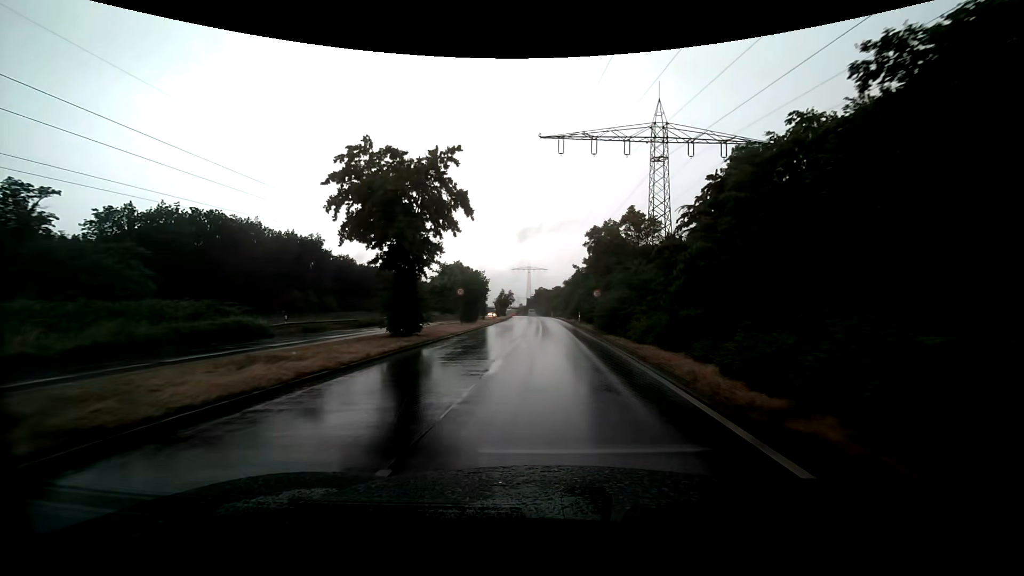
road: primary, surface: asphalt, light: Day
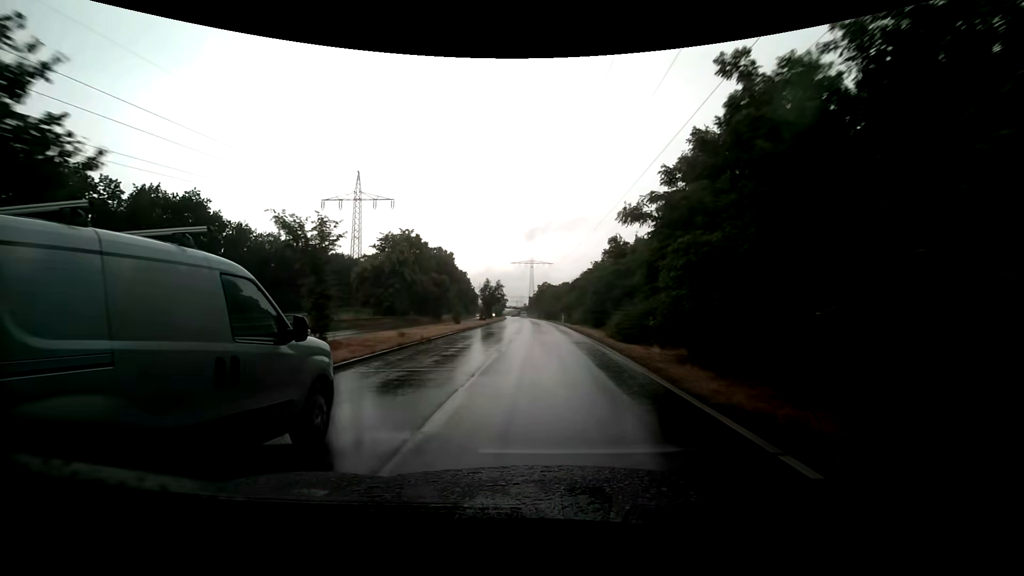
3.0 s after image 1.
(0.0, +41.4) m; -1°
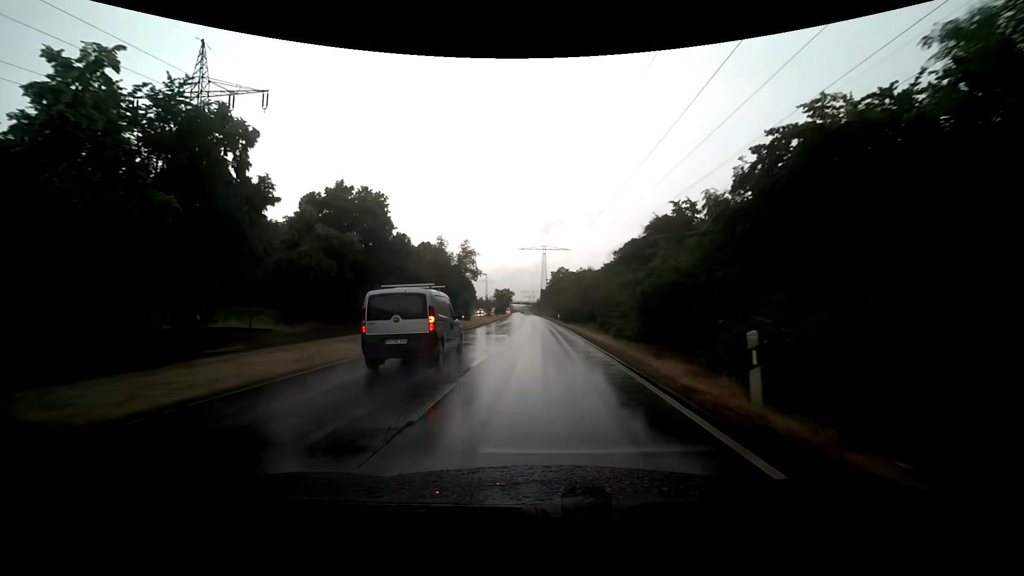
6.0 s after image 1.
(-0.5, +45.0) m; -1°
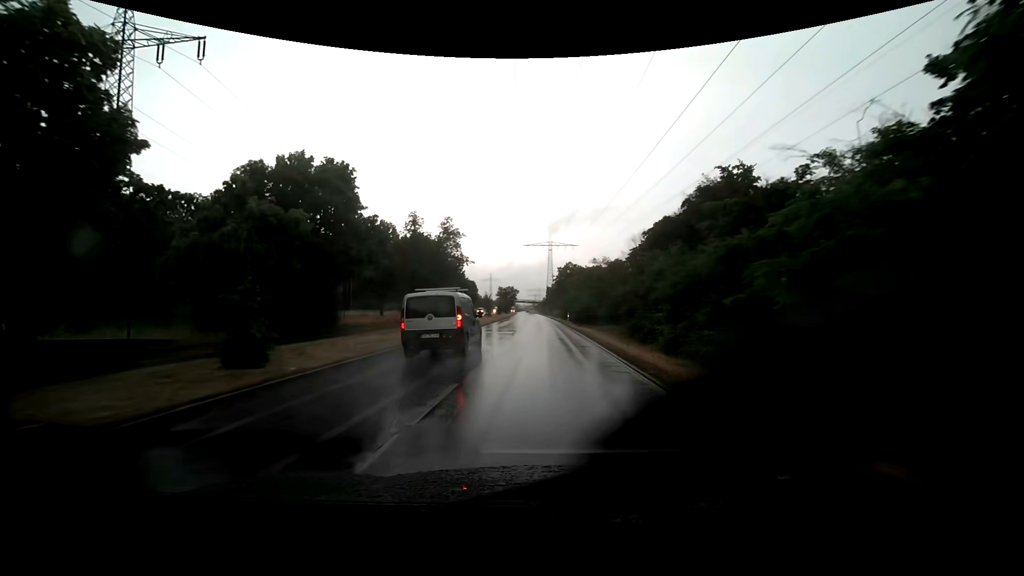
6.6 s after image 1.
(-0.1, +9.6) m; -1°
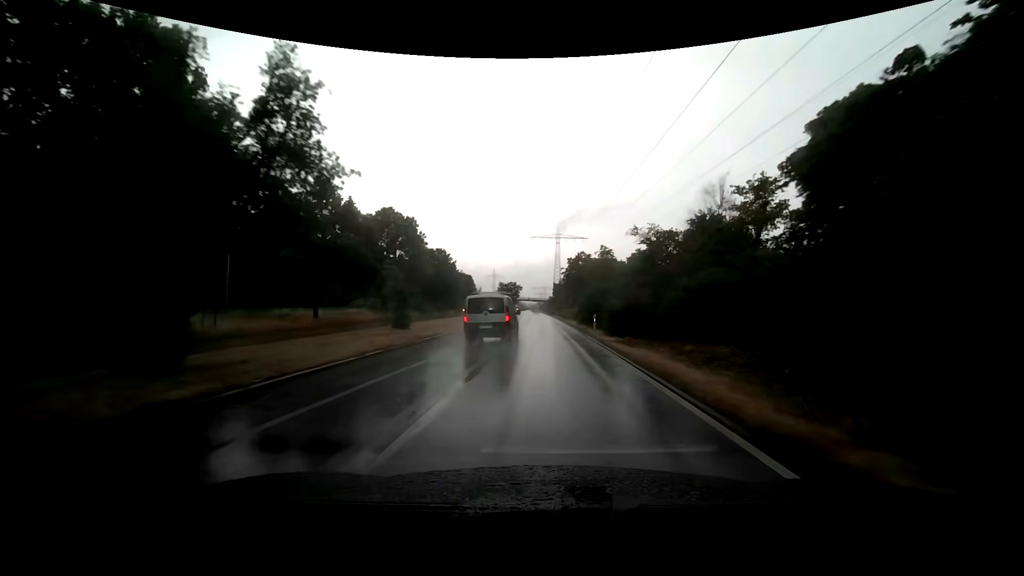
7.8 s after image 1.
(-0.1, +19.6) m; -1°
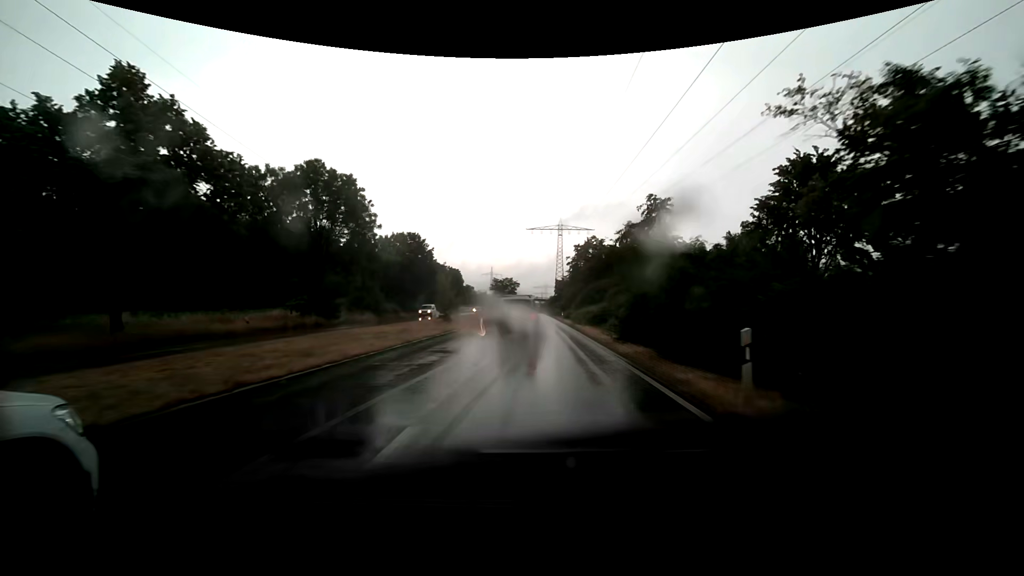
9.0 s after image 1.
(0.0, +20.3) m; 0°
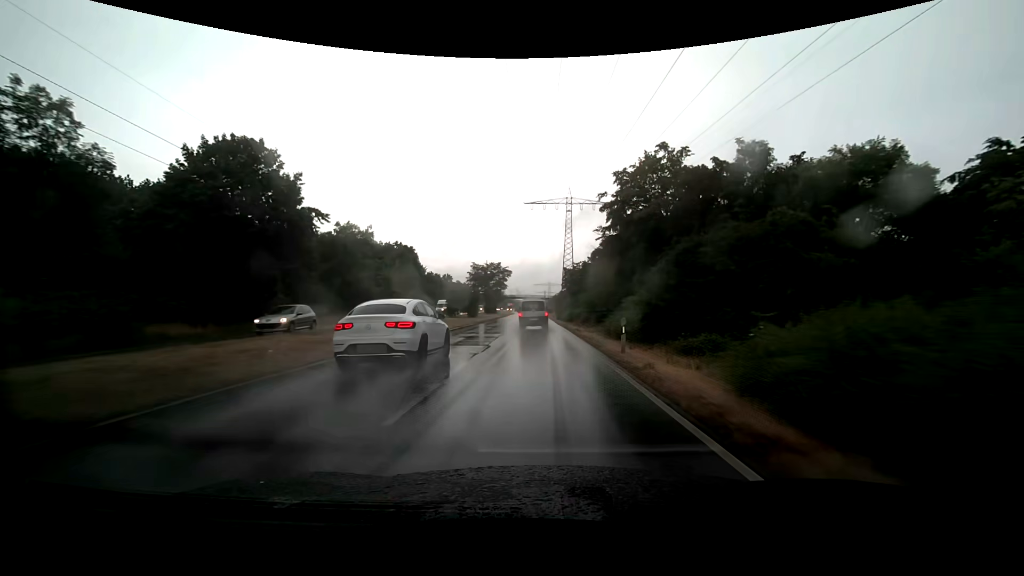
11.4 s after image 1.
(-0.2, +42.7) m; 0°
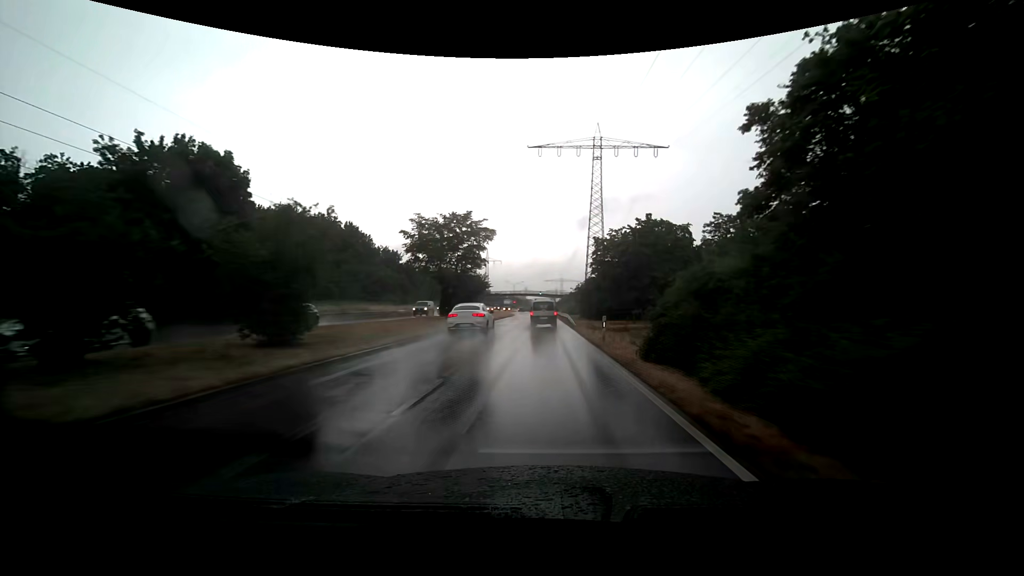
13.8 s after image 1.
(-0.5, +45.1) m; -1°
(0, +10) (0, +20) (0, +30) (-1, +40) (-1, +50) (-1, +60) (-1, +70) (-1, +80) (-1, +90) (-1, +100) m
